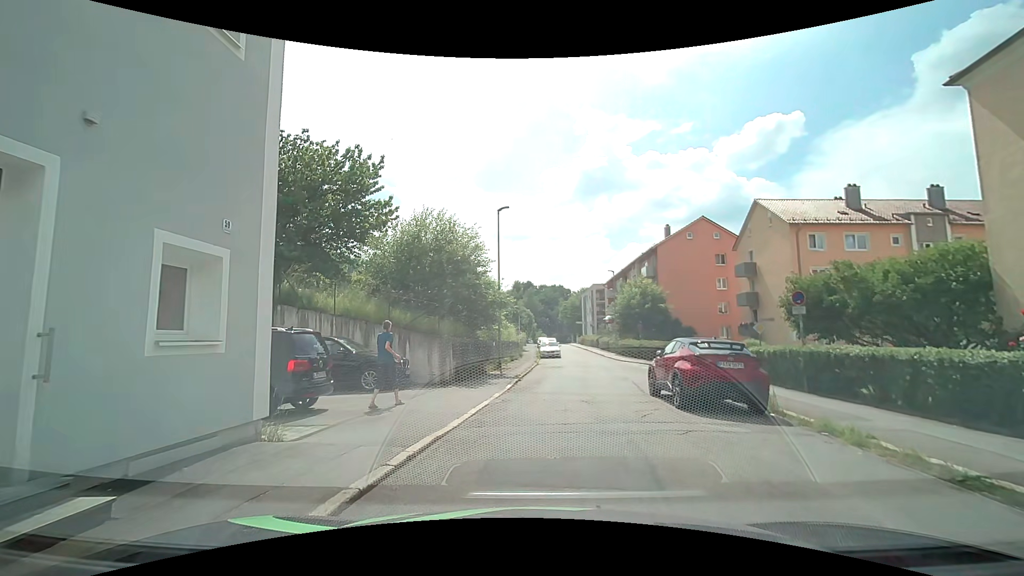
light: Day
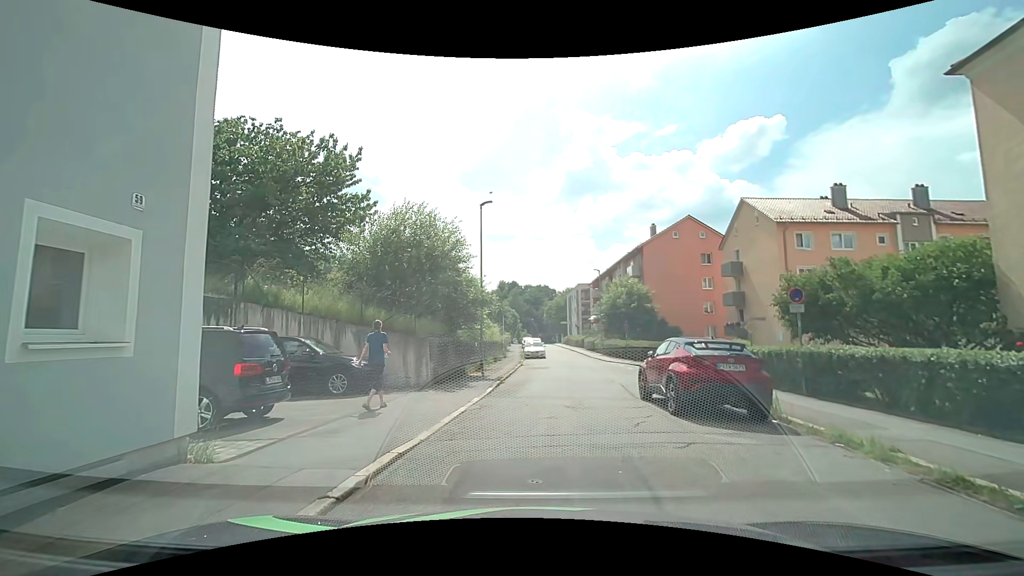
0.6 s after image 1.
(+0.1, +1.0) m; +3°
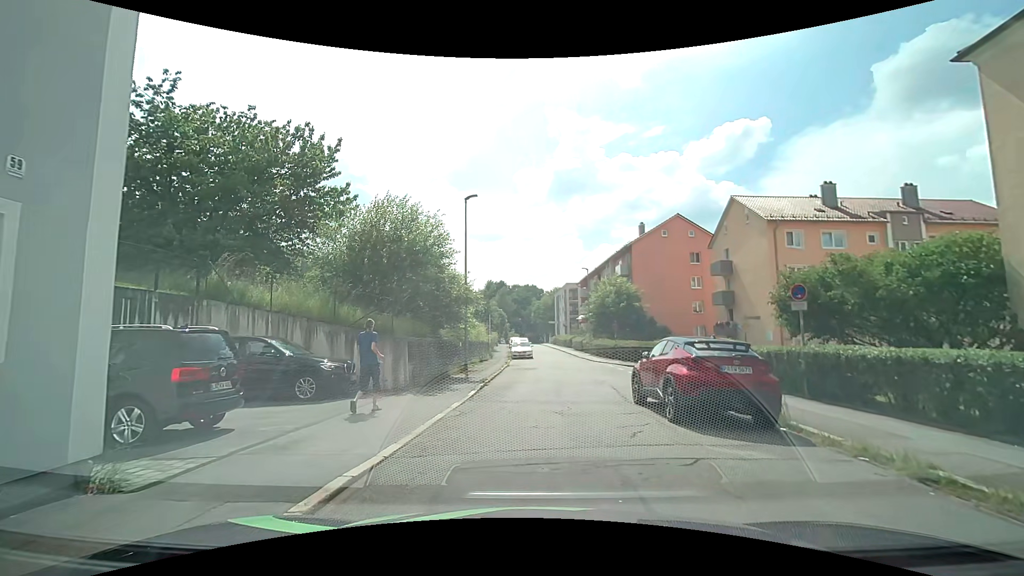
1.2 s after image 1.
(0.0, +1.0) m; +1°
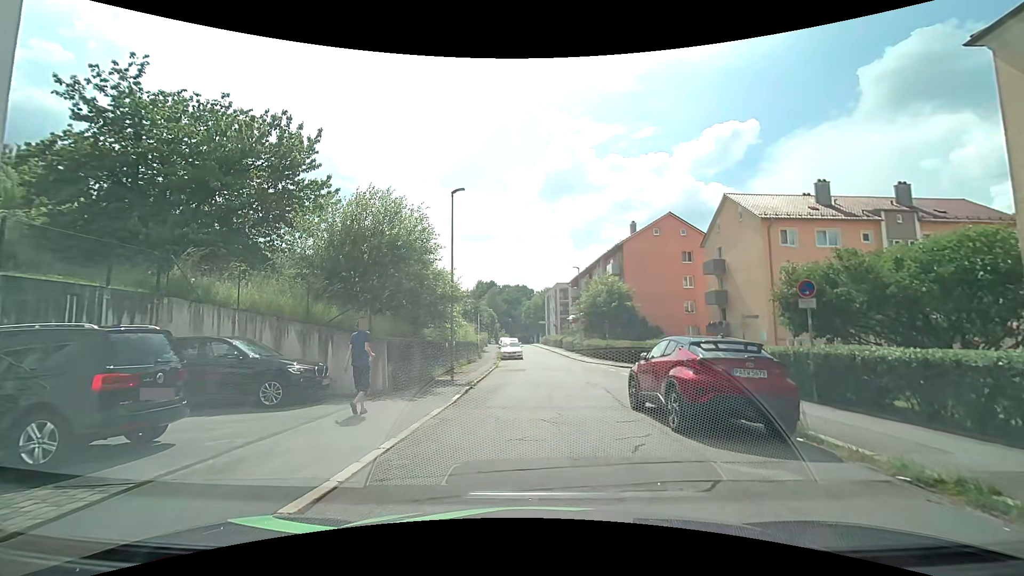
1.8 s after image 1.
(0.0, +1.0) m; -1°
